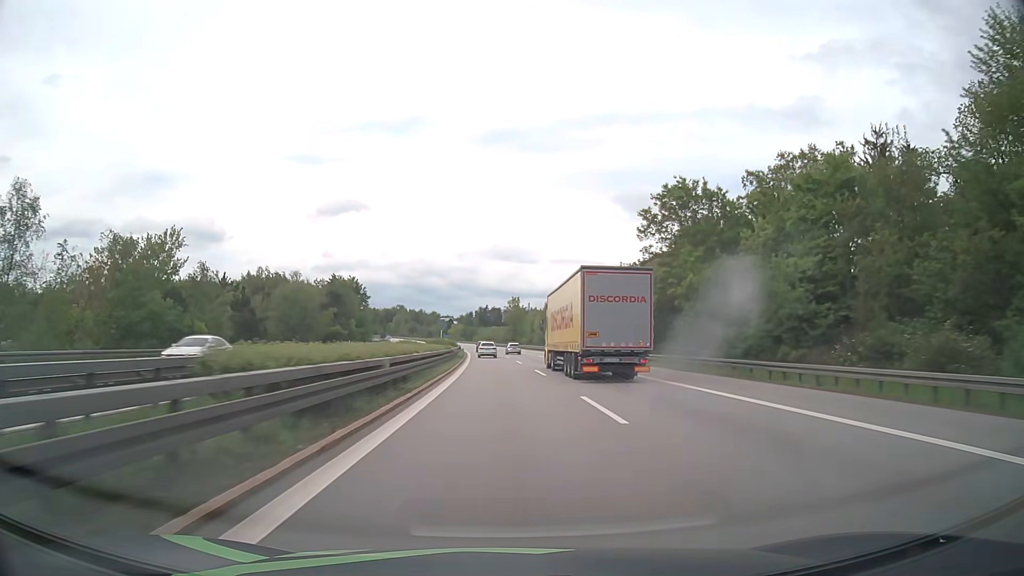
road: motorway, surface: asphalt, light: Day
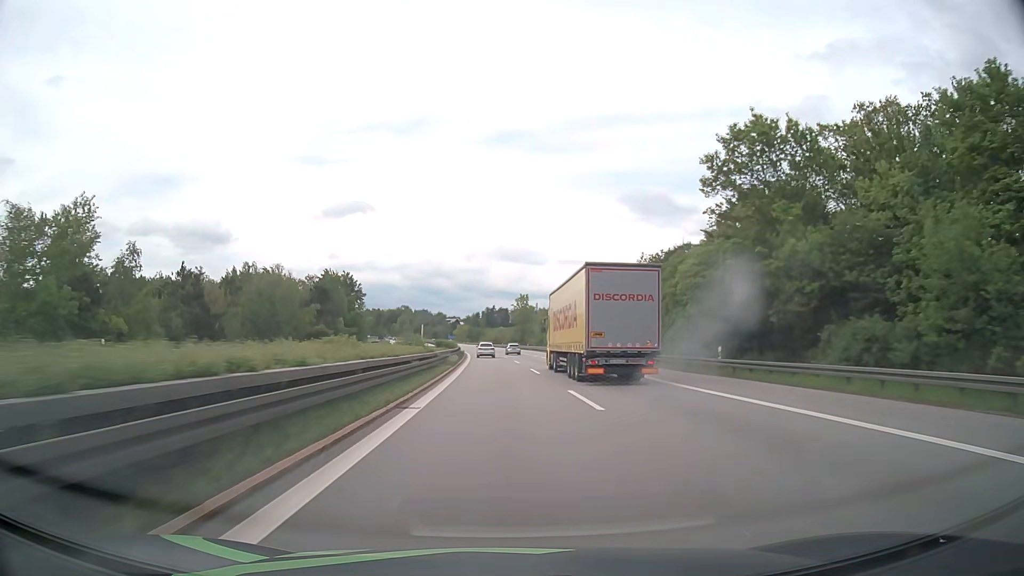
(-0.1, +15.8) m; -1°
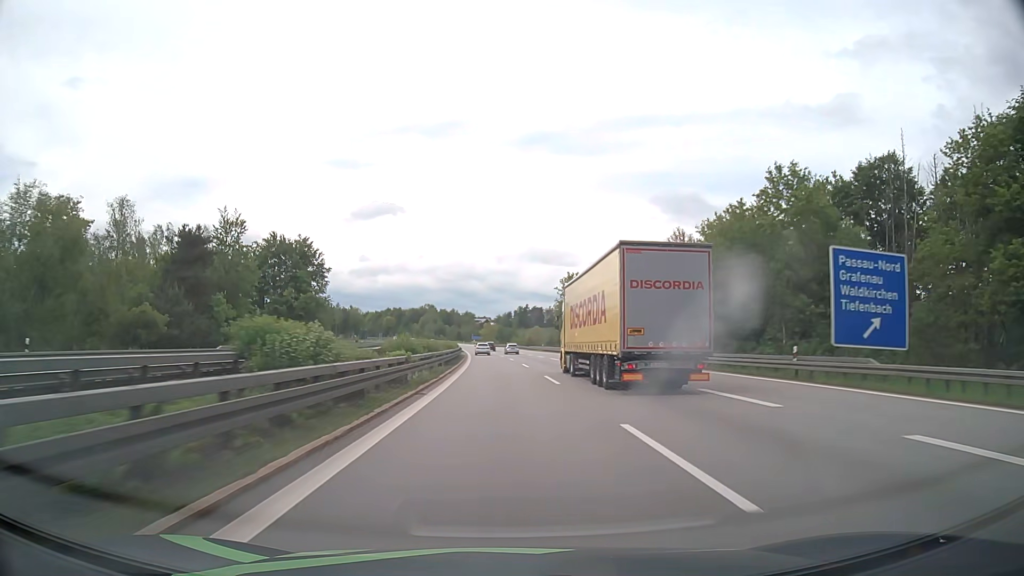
(-1.5, +63.1) m; -3°
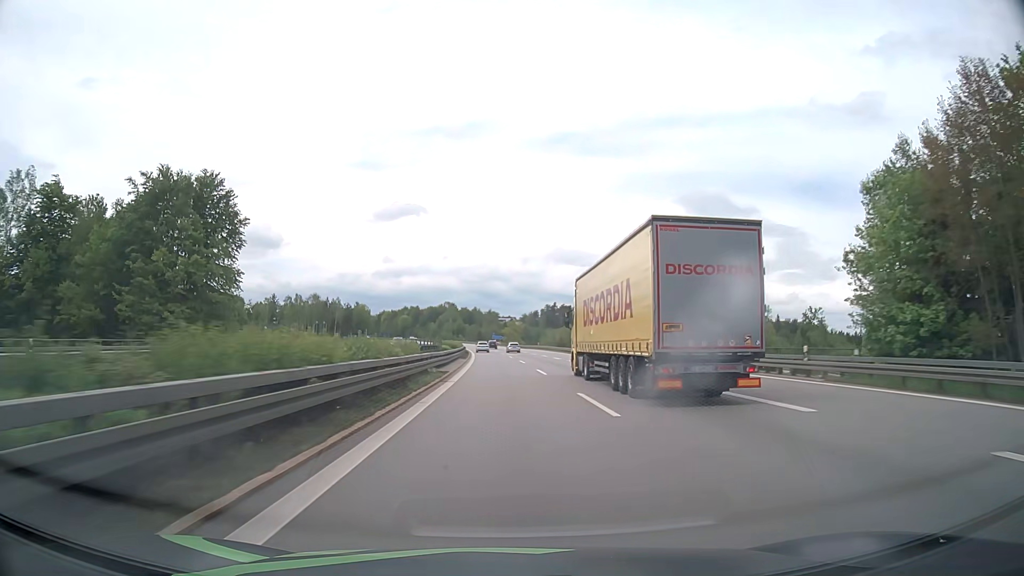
(-0.9, +47.3) m; -2°
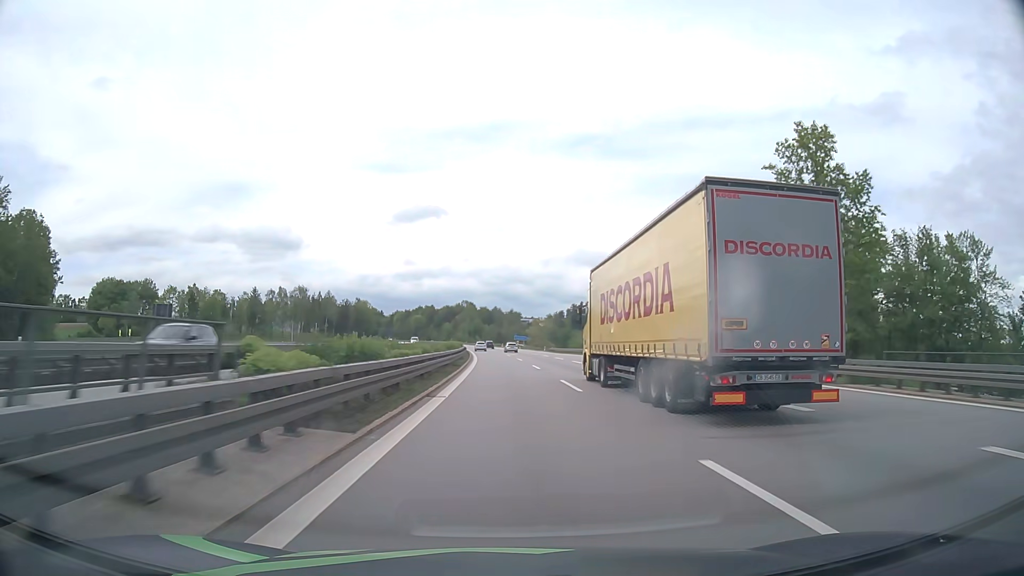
(-0.9, +47.4) m; -2°
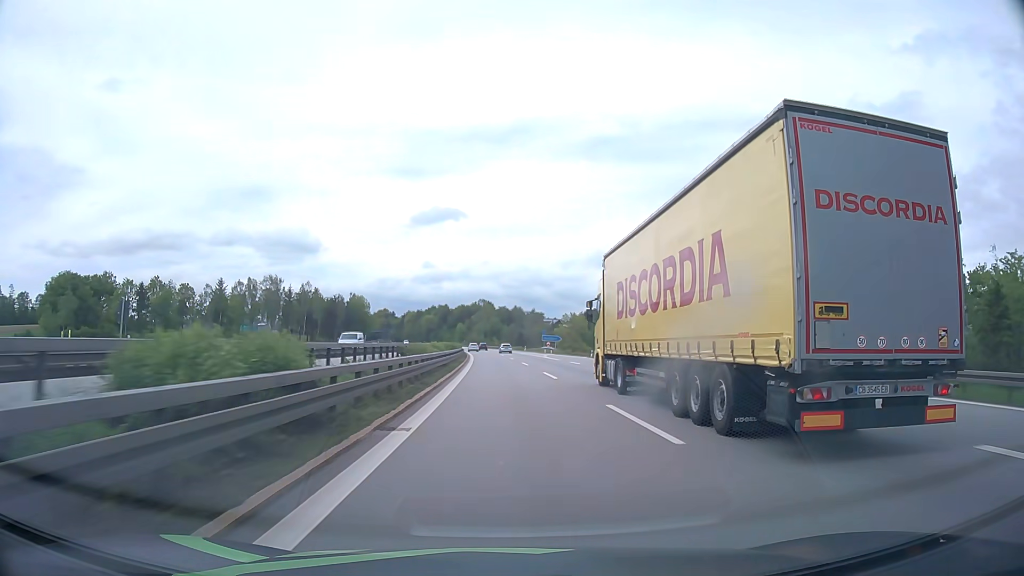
(-0.6, +47.3) m; -2°
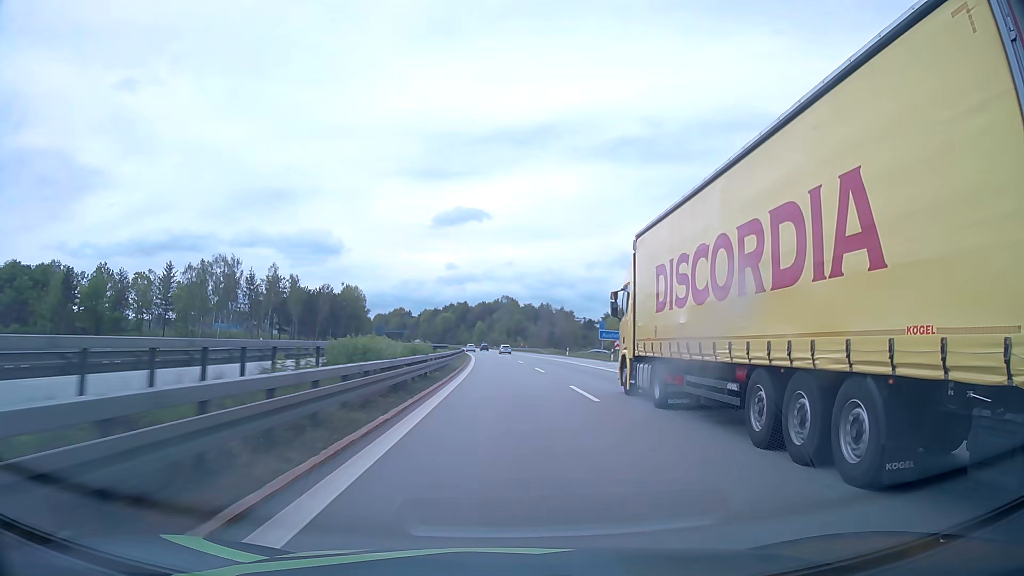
(-0.8, +47.3) m; -2°
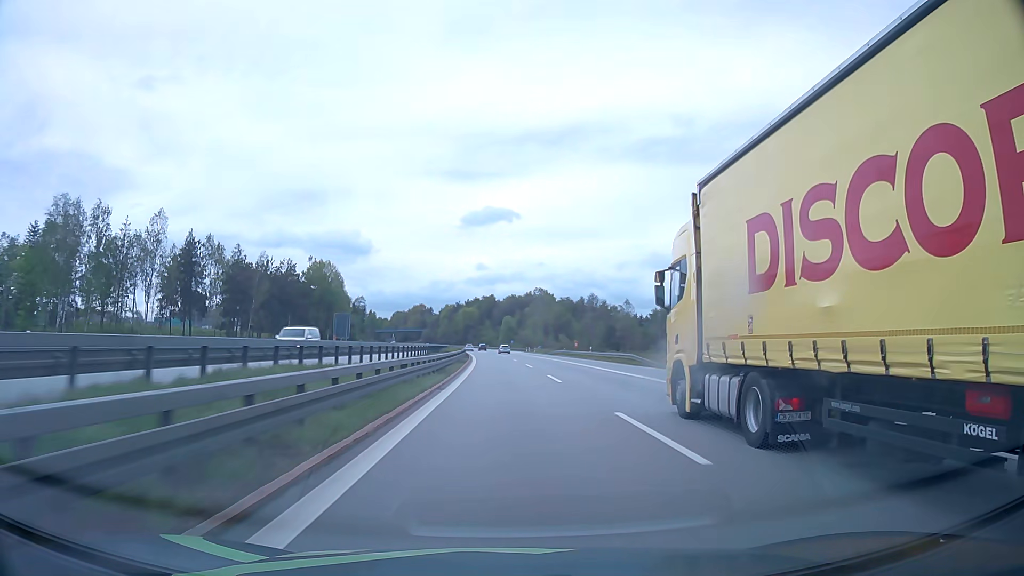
(-1.3, +63.1) m; -3°
(0, +10) (0, +20) (0, +30) (-1, +40) (-1, +50) (-1, +60) (-2, +70) (-2, +80) (-3, +90) (-3, +100) m
